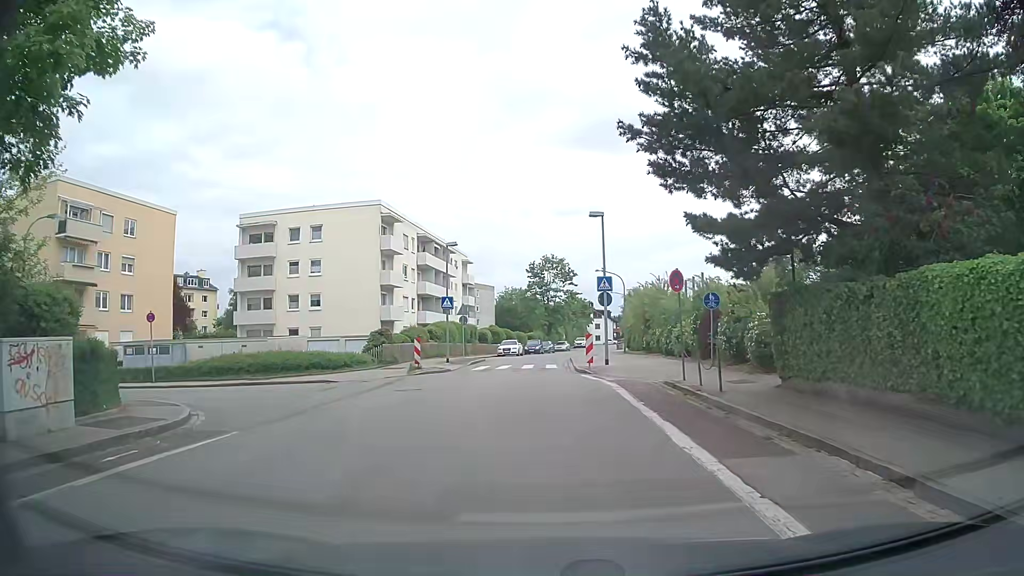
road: tertiary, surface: asphalt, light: Day
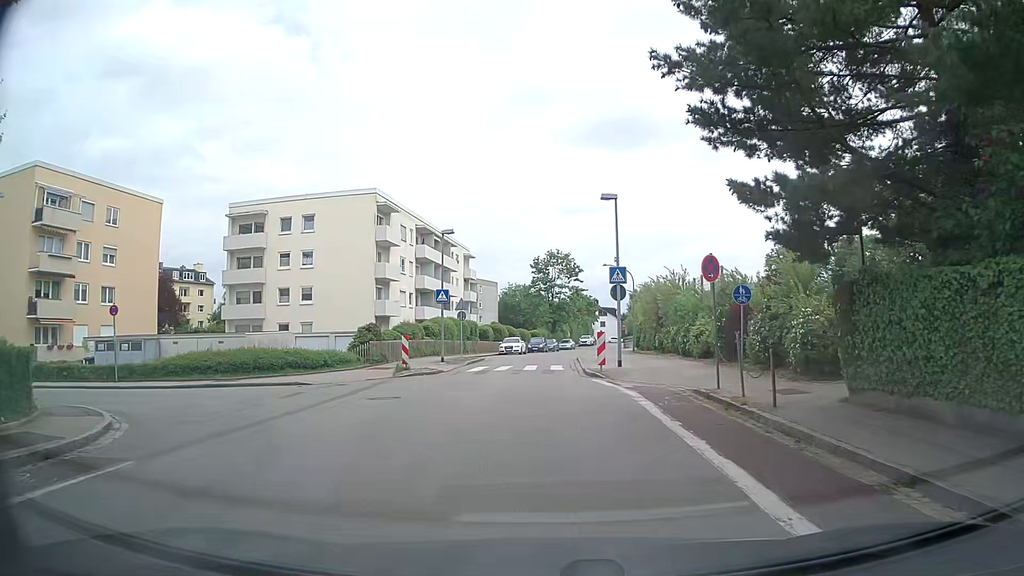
(0.0, +3.2) m; -1°
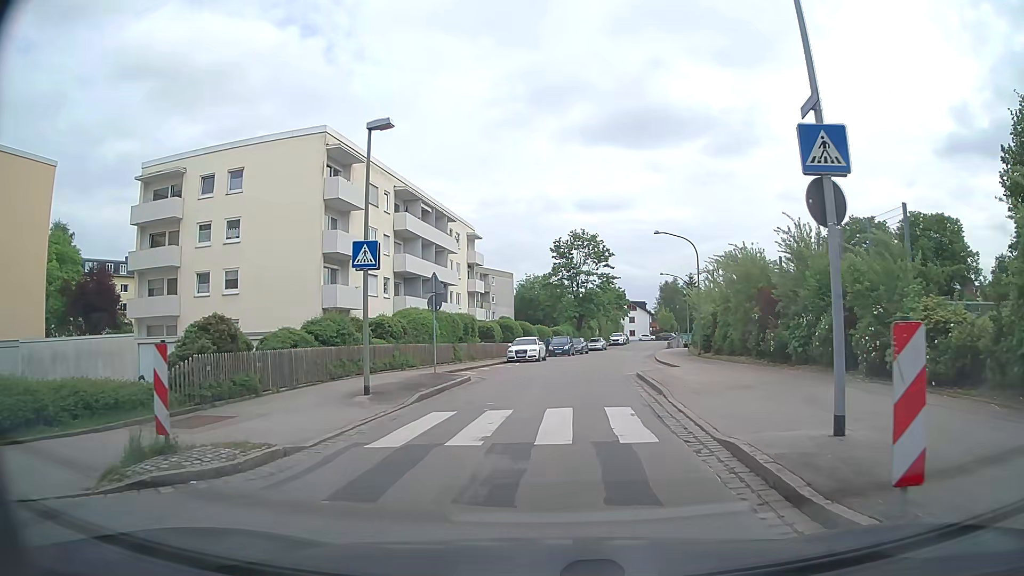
(-0.2, +16.8) m; 0°
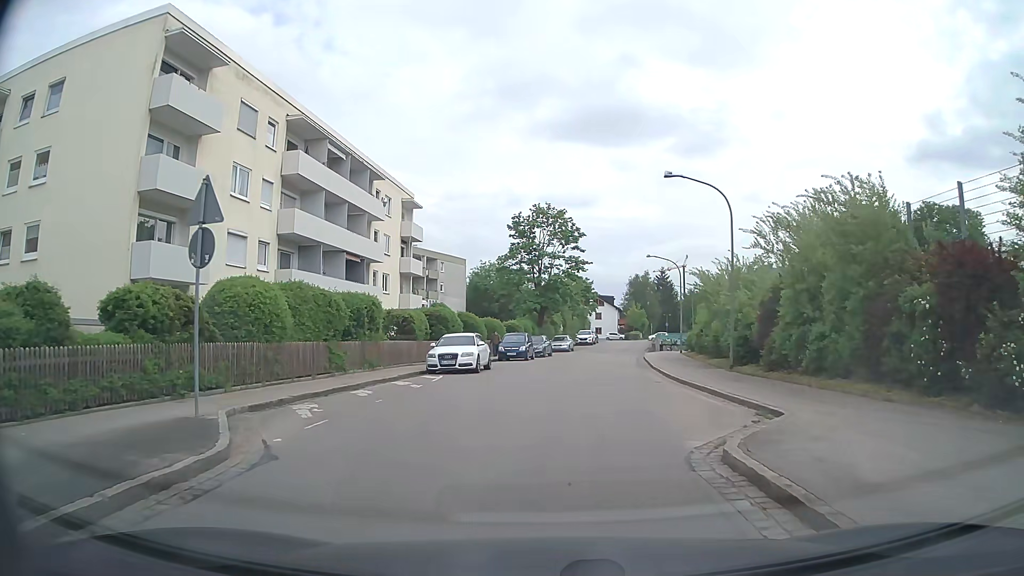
(+0.2, +14.4) m; +2°
